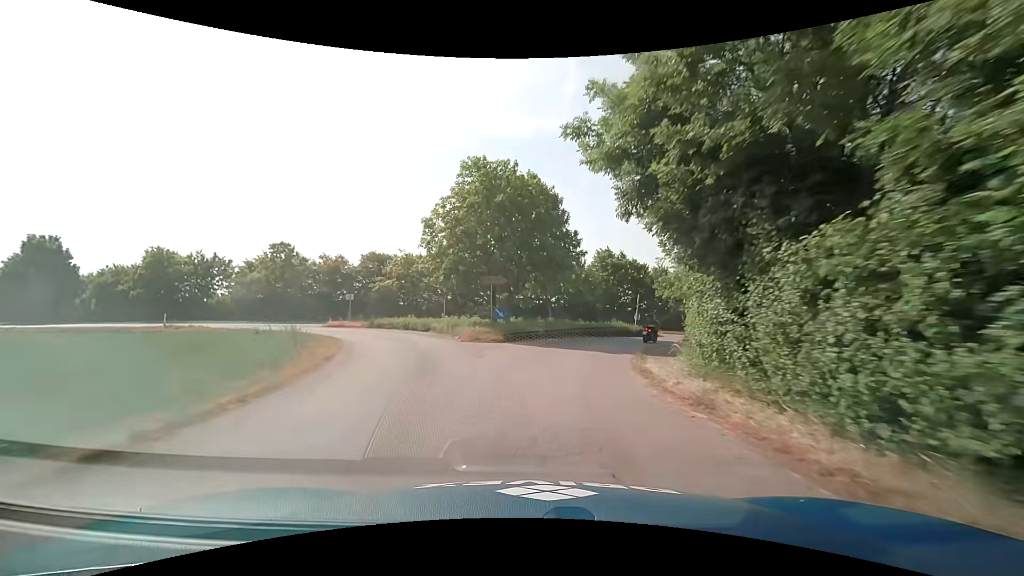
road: service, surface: asphalt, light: Day
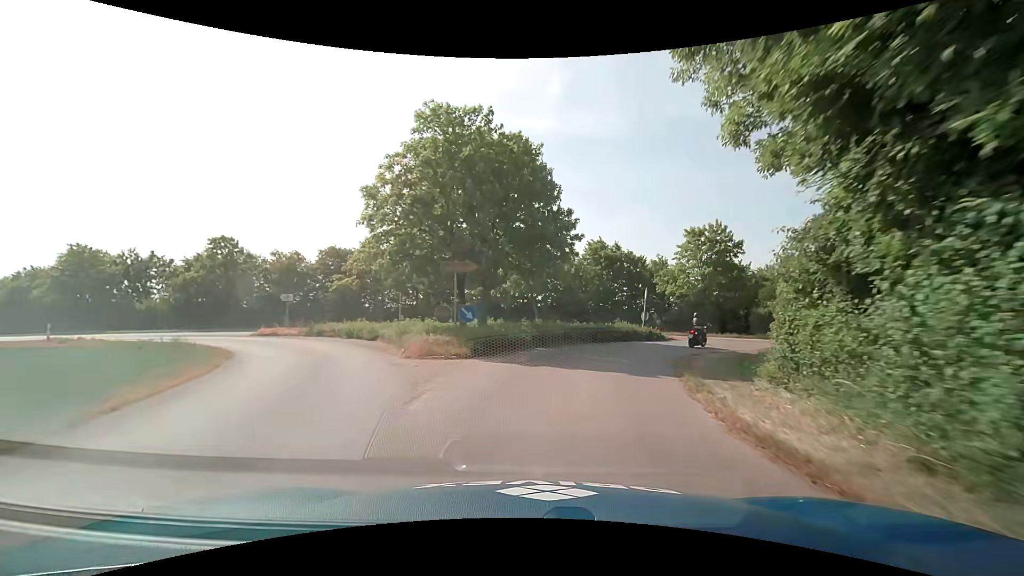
(0.0, +7.0) m; +1°
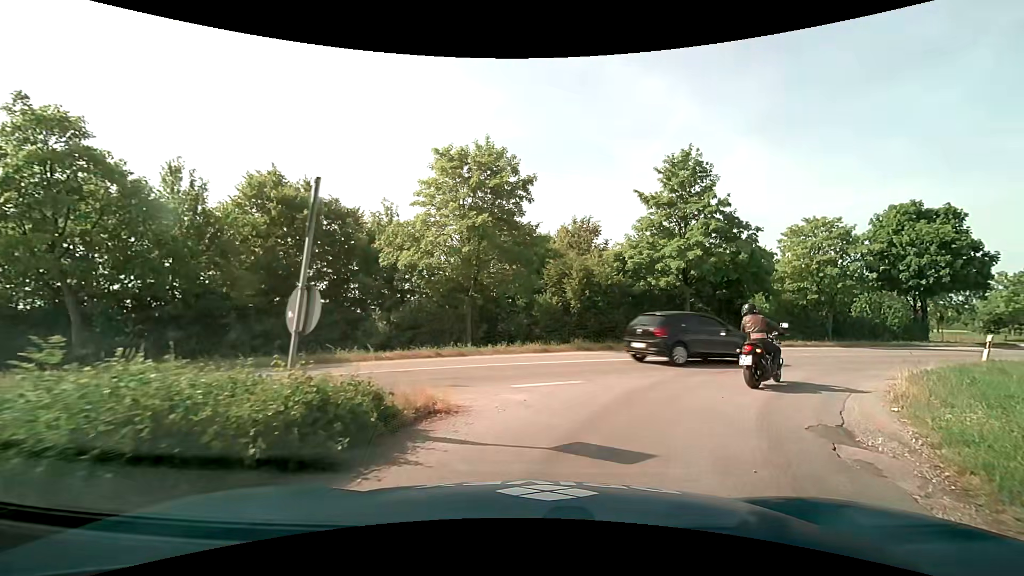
(+4.9, +22.5) m; +30°
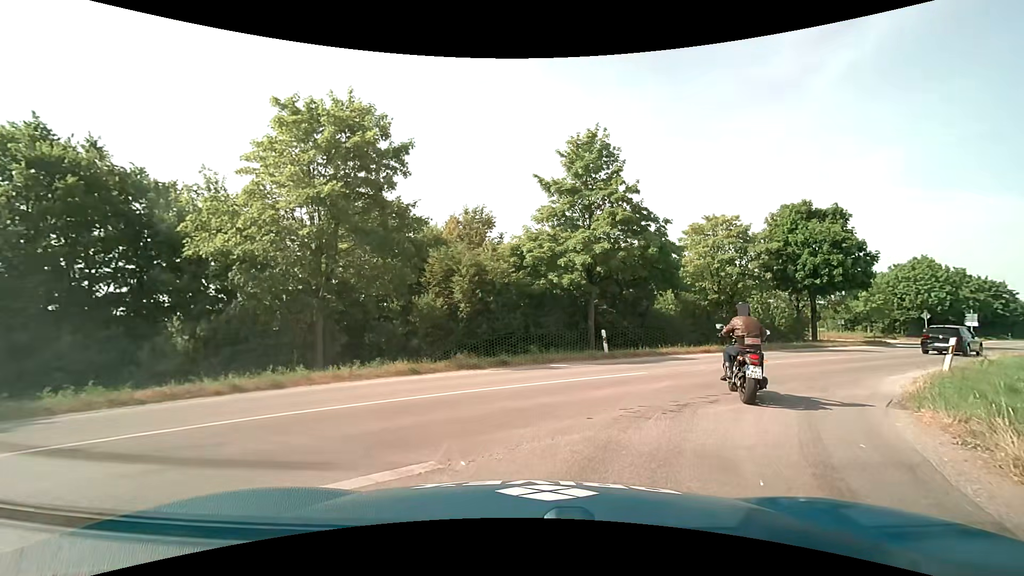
(+0.6, +5.2) m; +12°
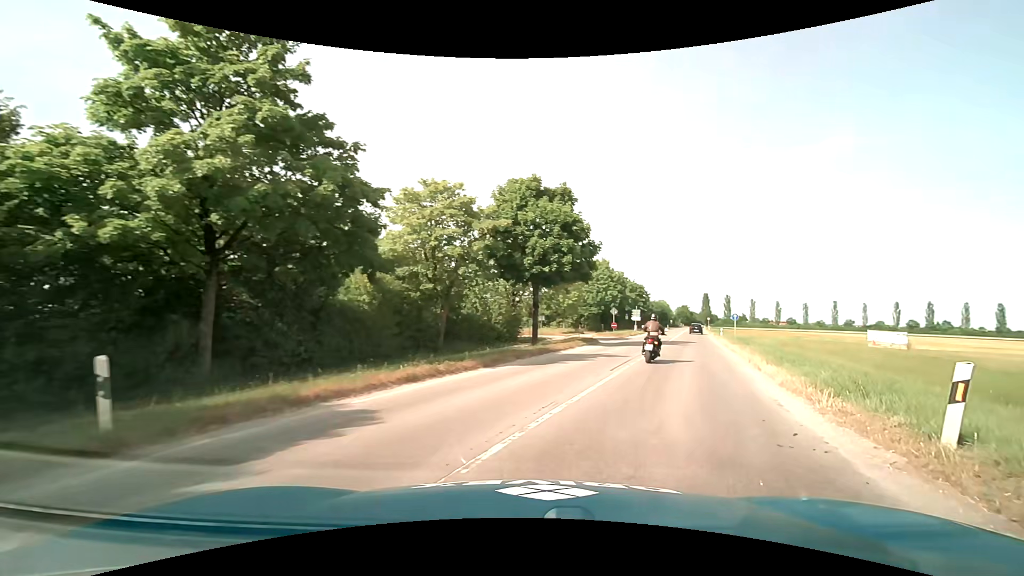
(+3.0, +11.6) m; +31°
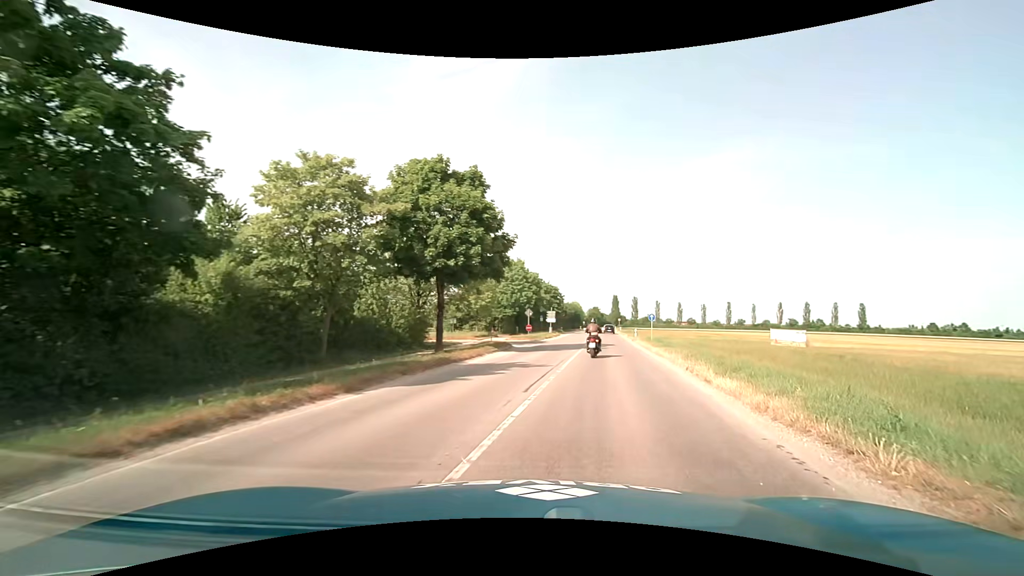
(+0.4, +4.1) m; +10°
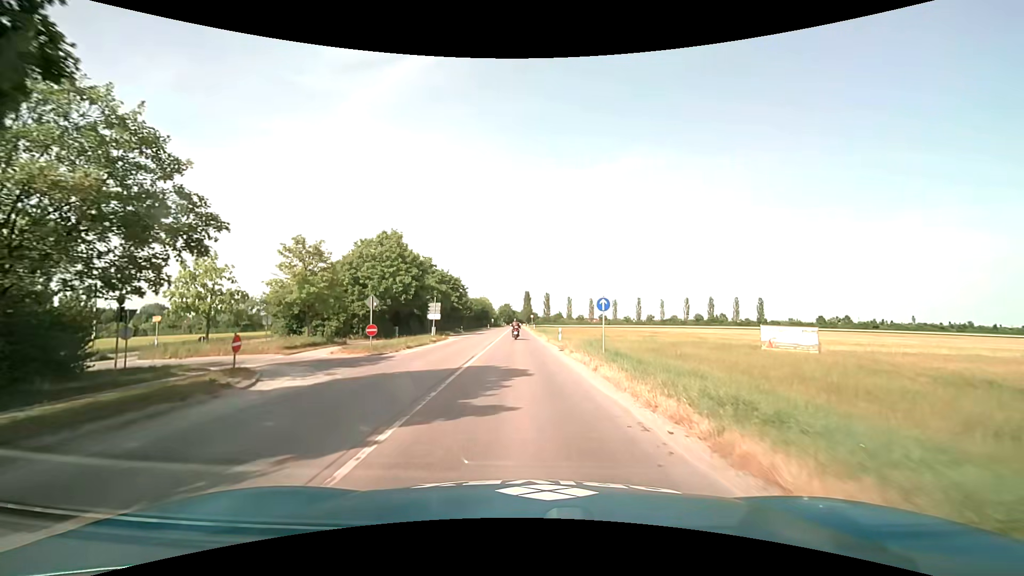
(+3.5, +22.7) m; +10°
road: tertiary
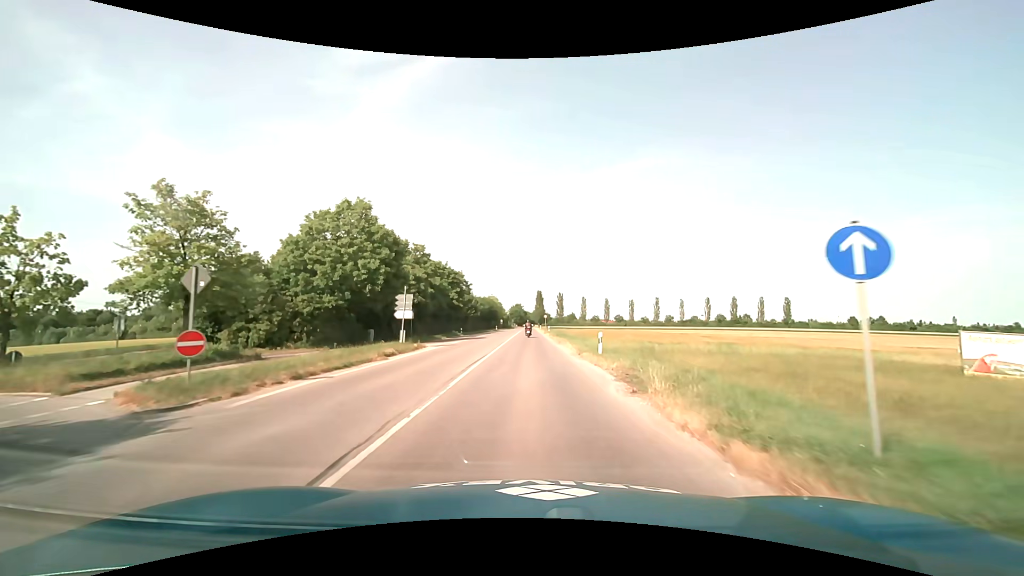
(-0.2, +15.2) m; -2°
